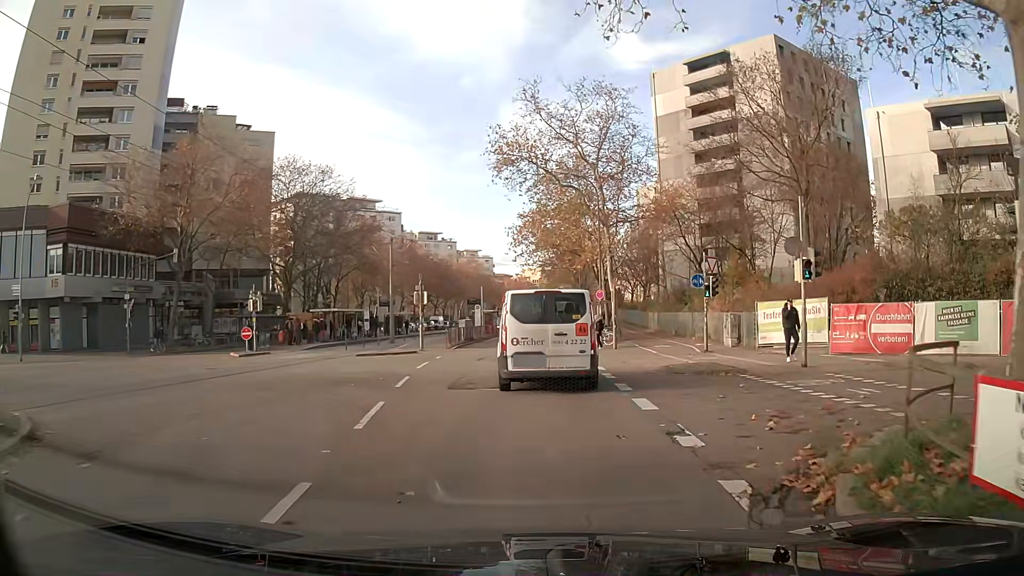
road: tertiary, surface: asphalt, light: Day
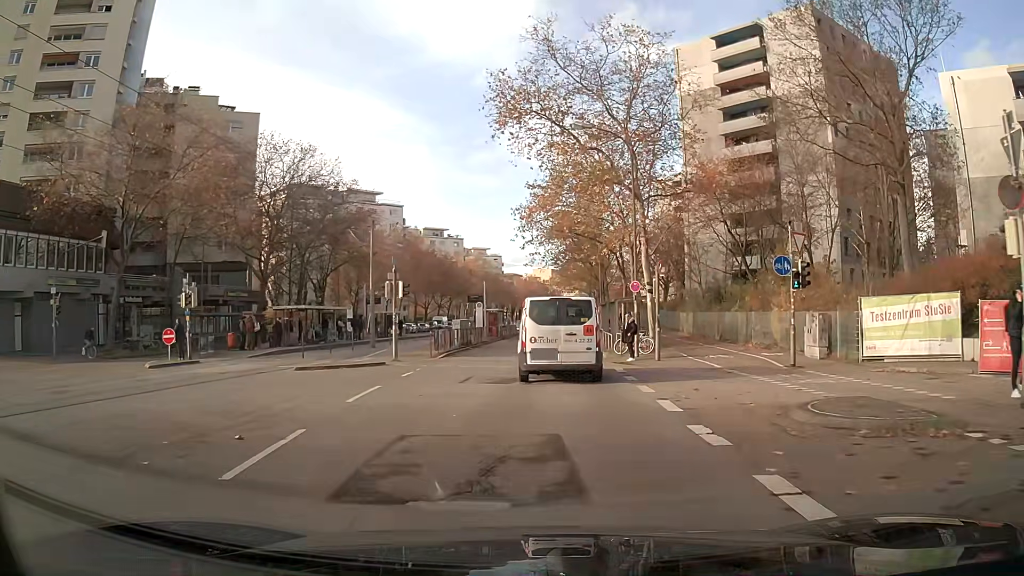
(-0.2, +9.1) m; -2°
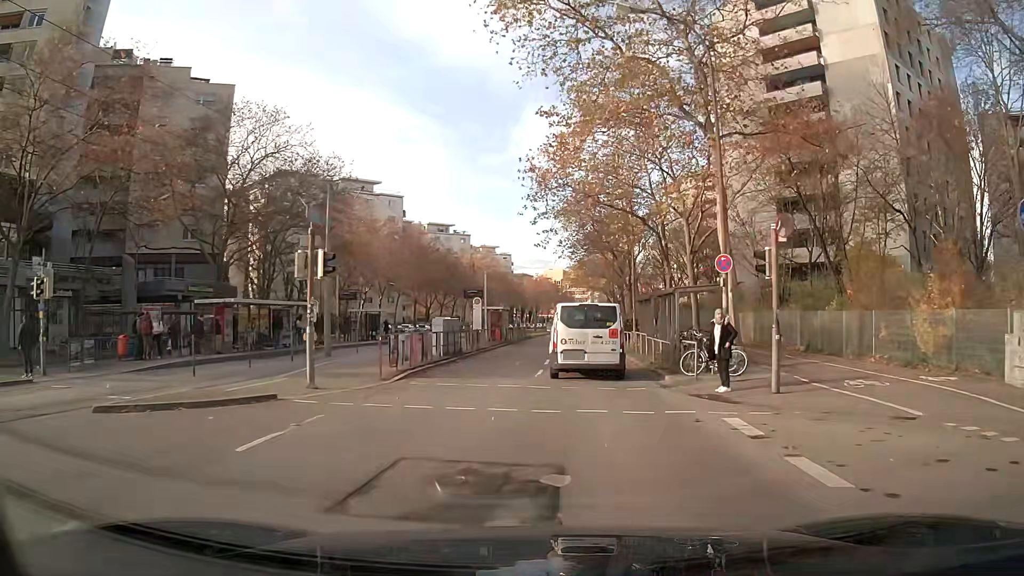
(0.0, +11.1) m; 0°
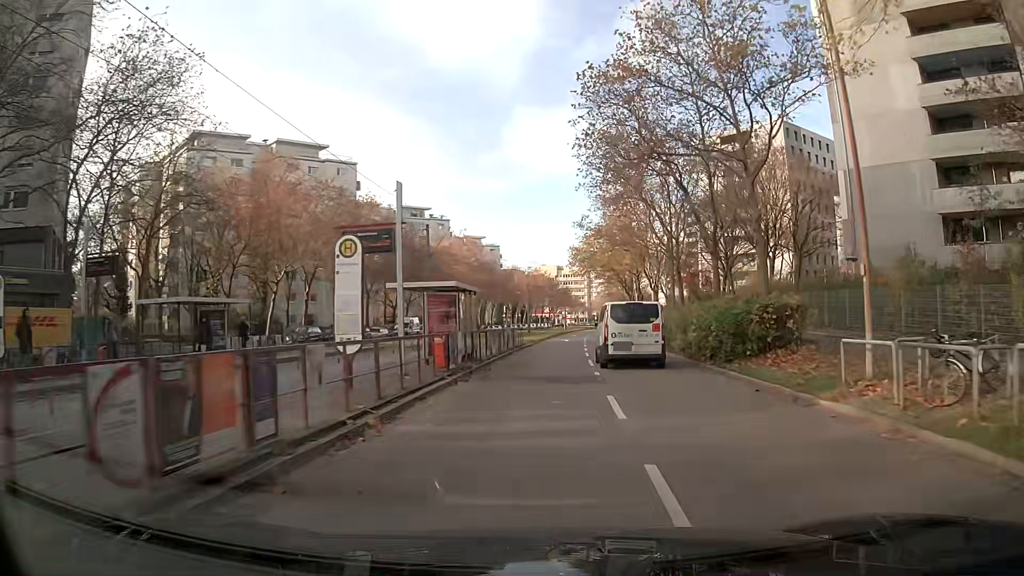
(0.0, +27.4) m; +1°
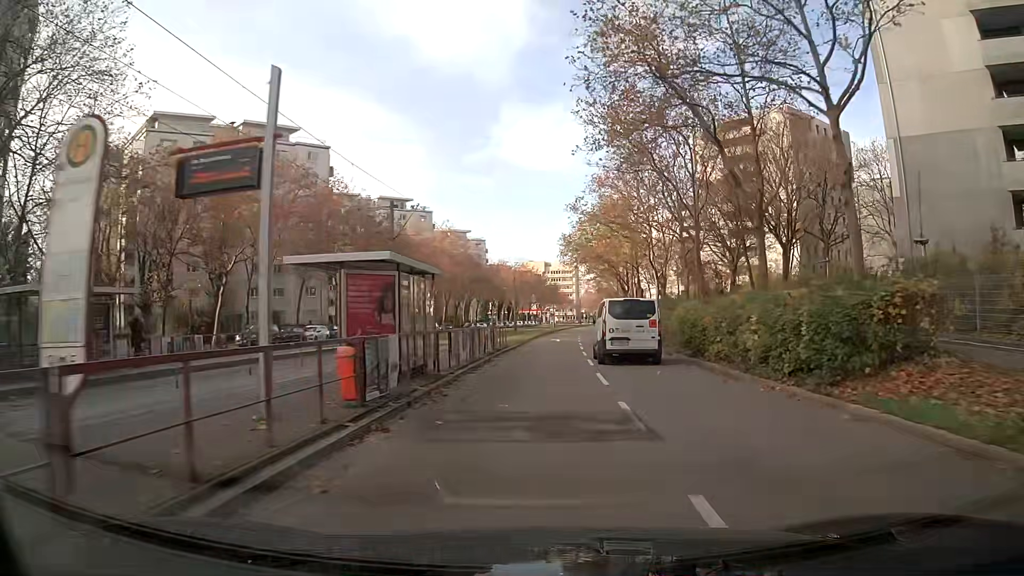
(+0.1, +7.4) m; +1°
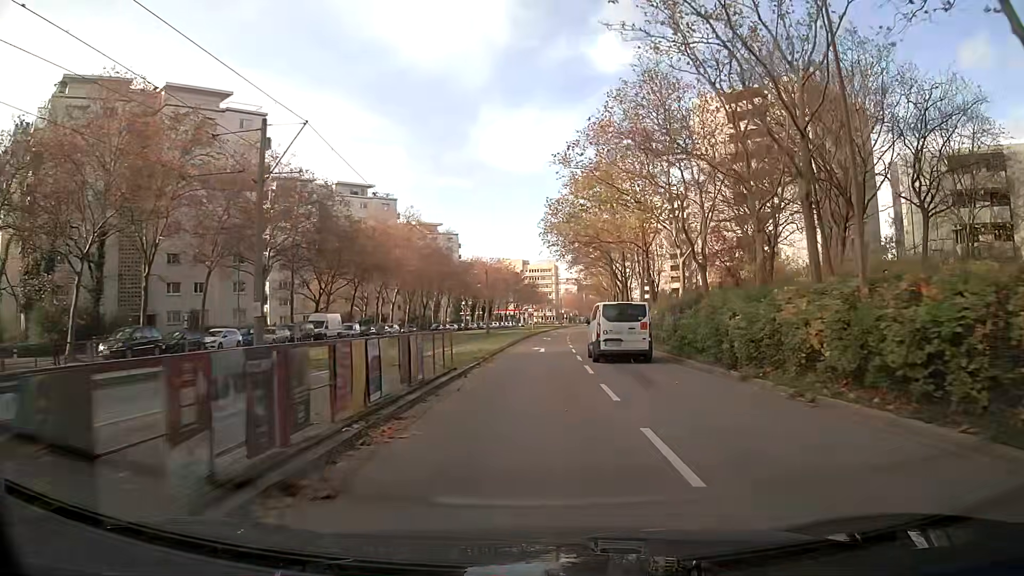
(+0.2, +15.1) m; +2°
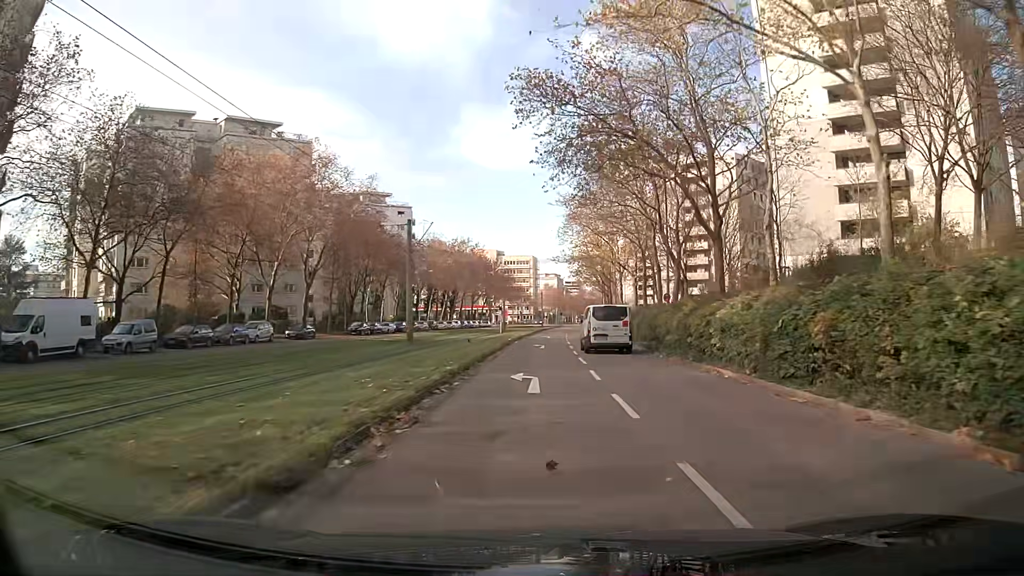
(+0.8, +38.2) m; +2°
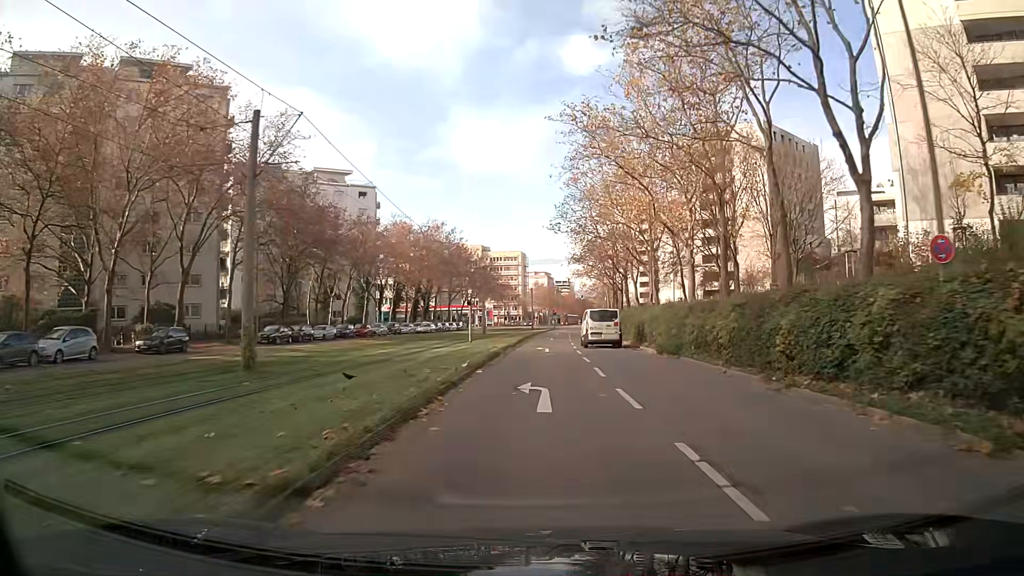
(+0.2, +22.7) m; +1°
(0, +10) (0, +20) (0, +30) (+1, +40) (+1, +50) (+2, +60) (+2, +70) (+3, +80) (+3, +90) (+4, +100) m
